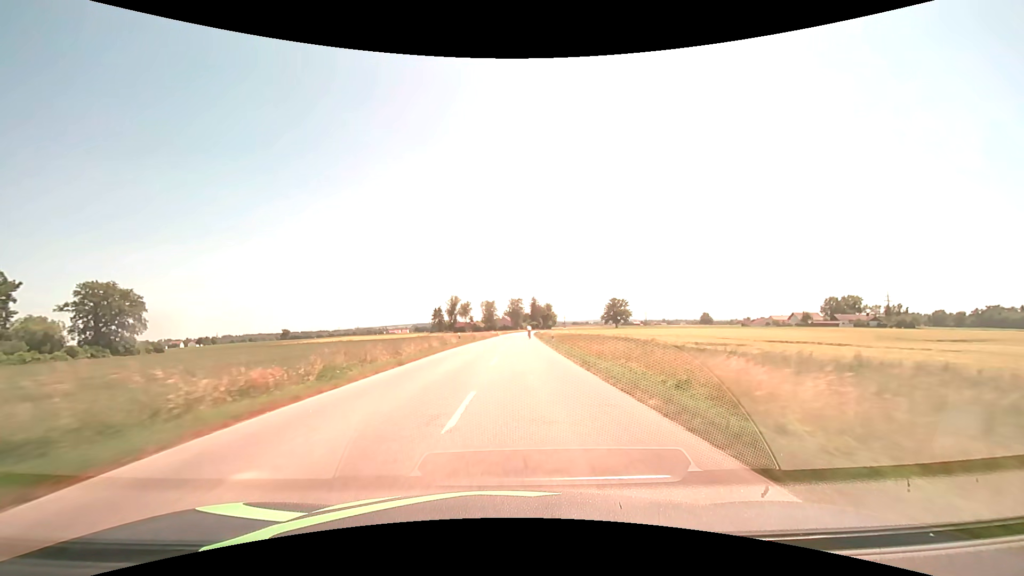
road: secondary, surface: asphalt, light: Day
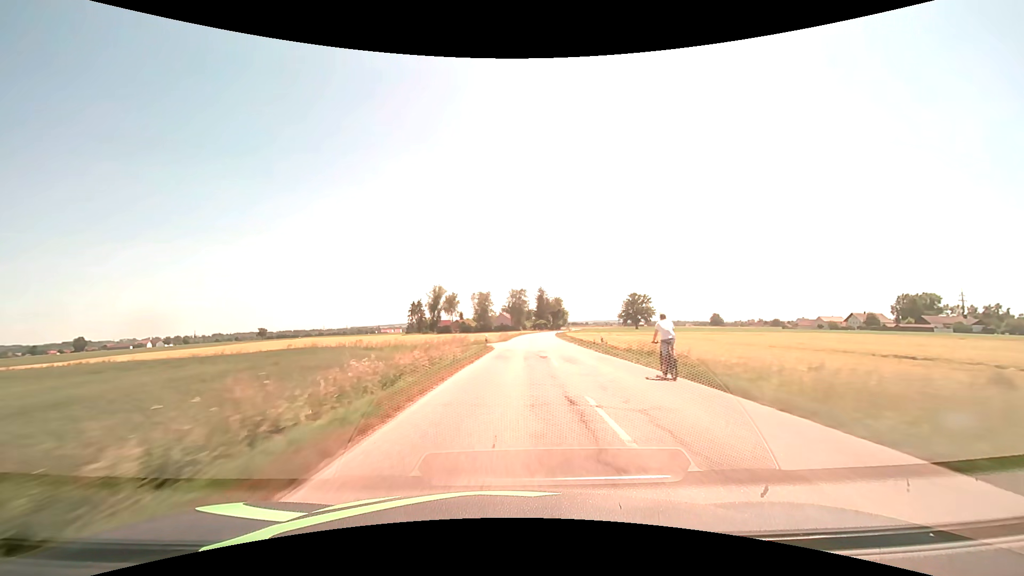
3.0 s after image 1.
(-0.8, +62.5) m; 0°
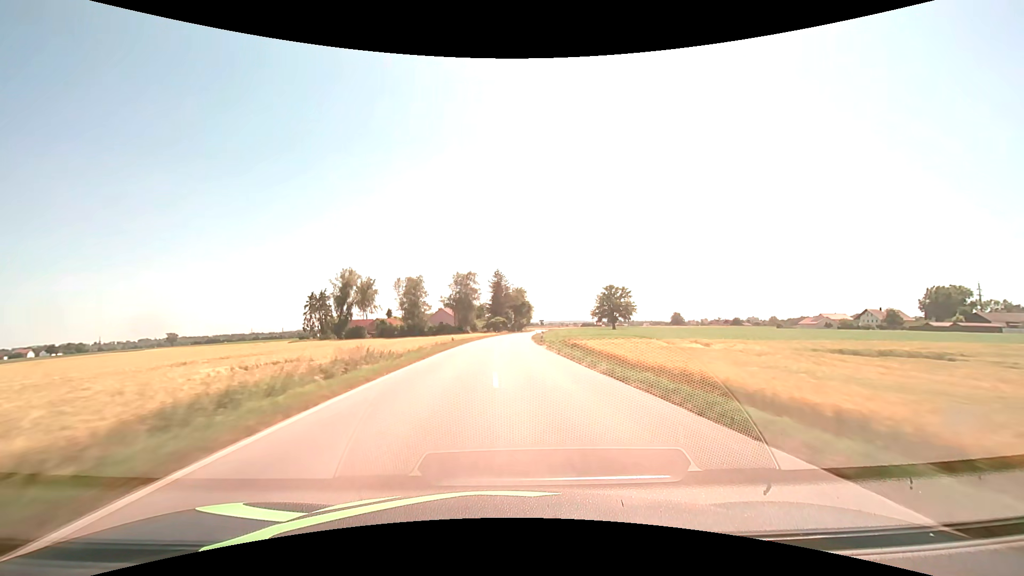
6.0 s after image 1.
(+3.6, +62.4) m; +5°
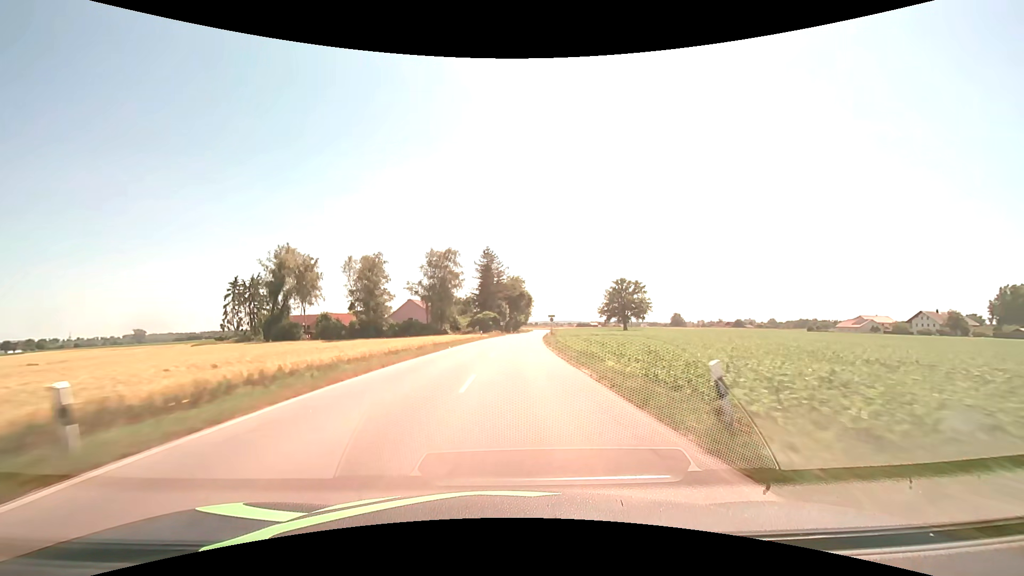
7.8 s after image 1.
(+0.2, +37.6) m; +1°
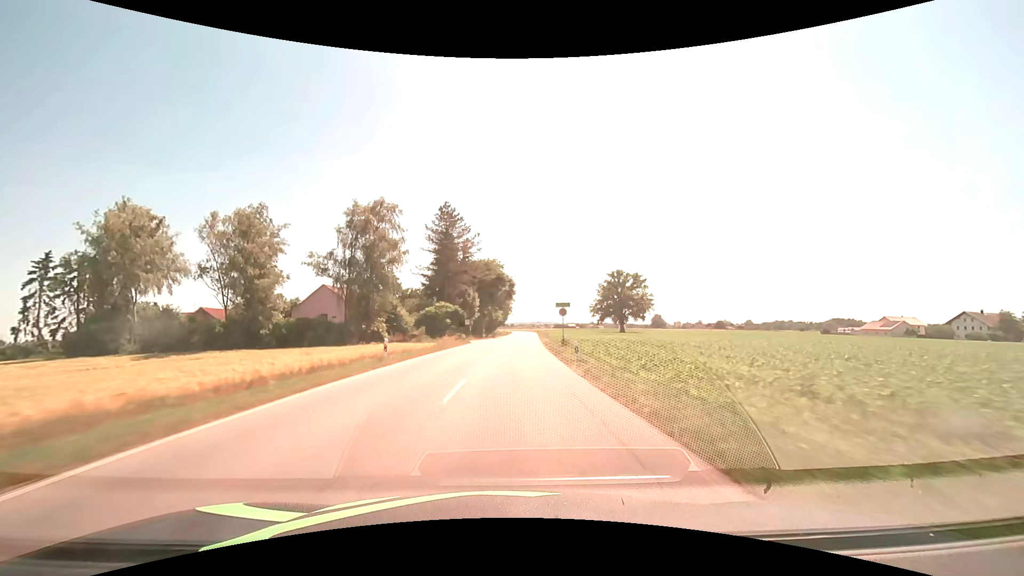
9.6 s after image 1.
(+0.8, +37.6) m; +3°
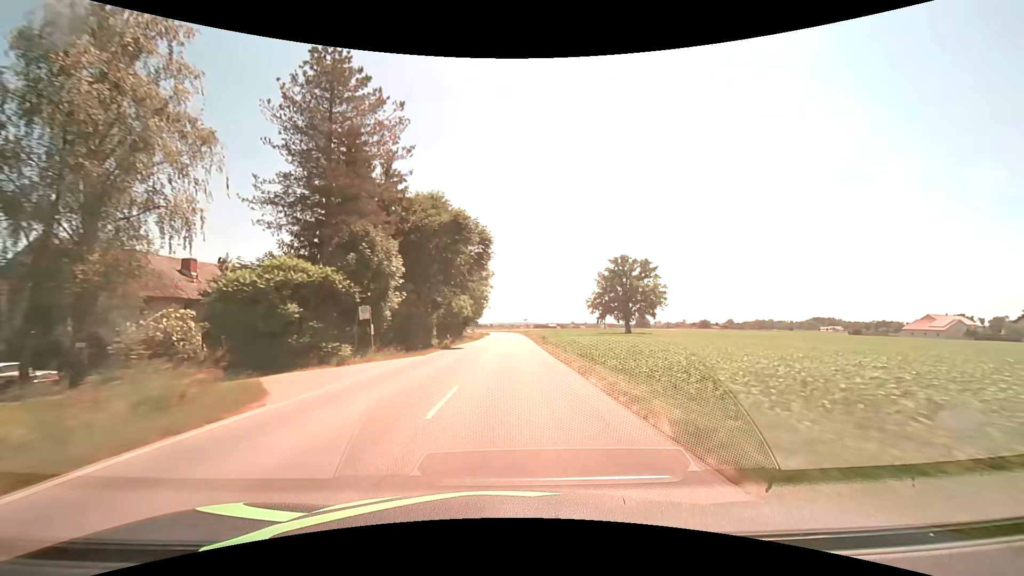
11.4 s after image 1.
(+0.8, +37.6) m; +2°
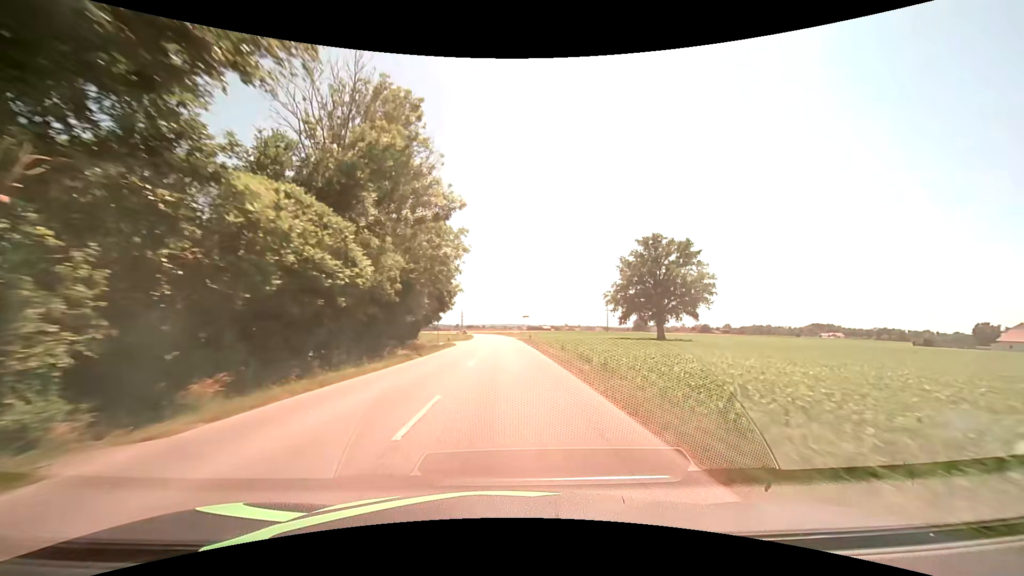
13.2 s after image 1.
(+0.5, +37.5) m; +1°
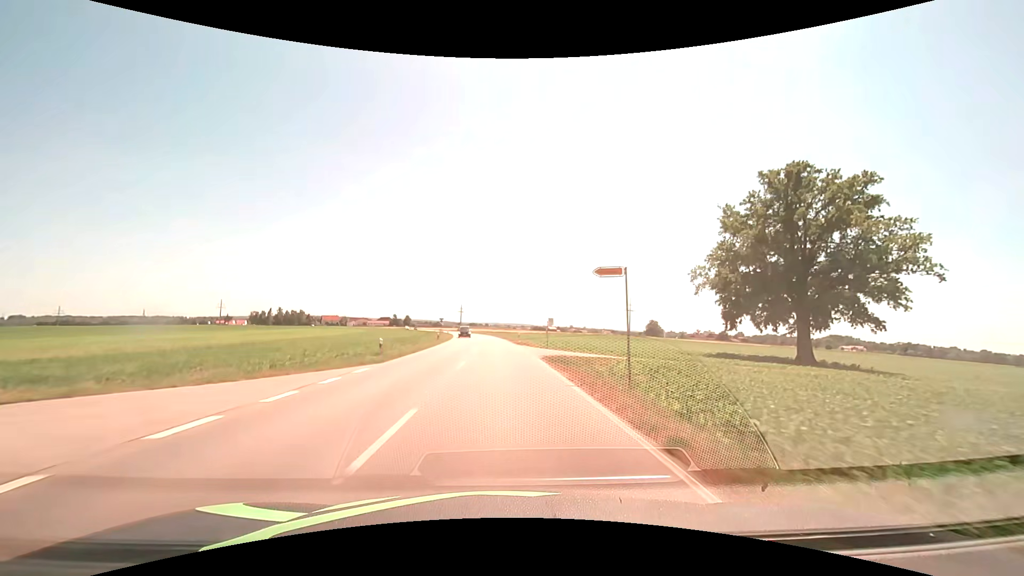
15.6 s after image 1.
(-0.5, +50.0) m; -1°
(0, +10) (0, +20) (0, +30) (-1, +40) (-1, +50) (-2, +60) (-3, +70) (-4, +80) (-5, +90) (-6, +100) m
